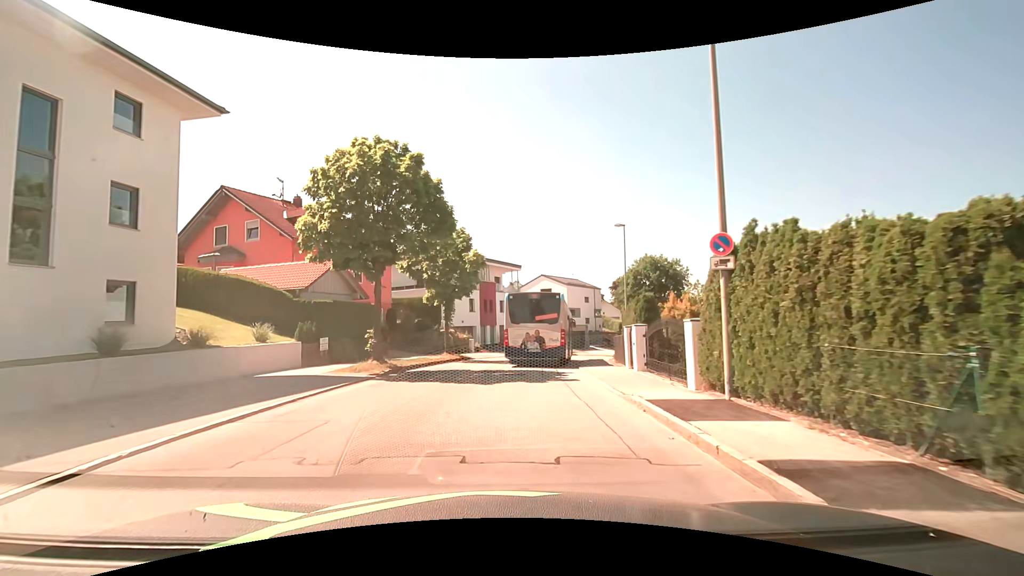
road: residential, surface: asphalt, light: Day
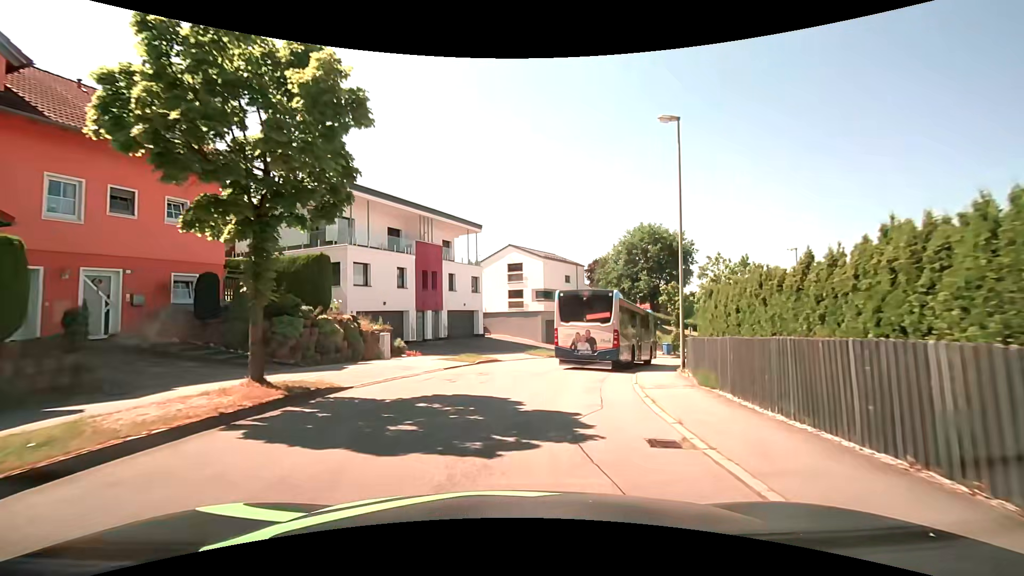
(+0.7, +18.4) m; +5°
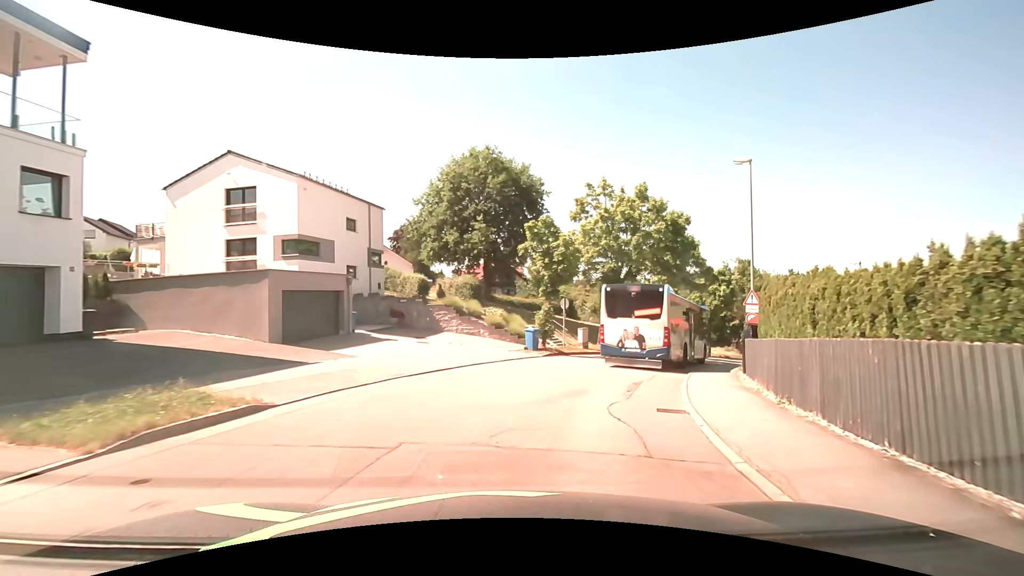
(+3.7, +23.0) m; +21°
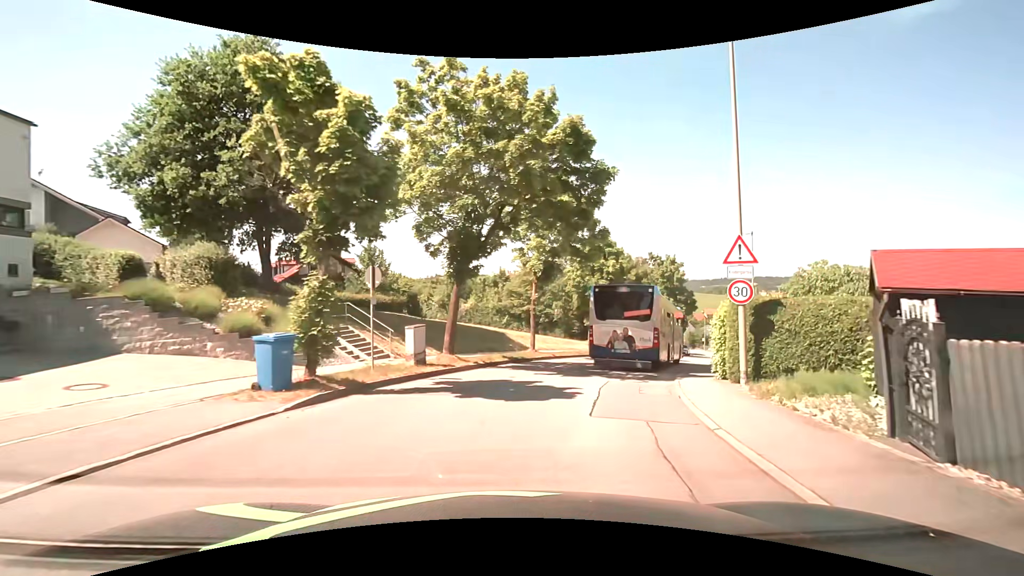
(+2.1, +13.7) m; +17°
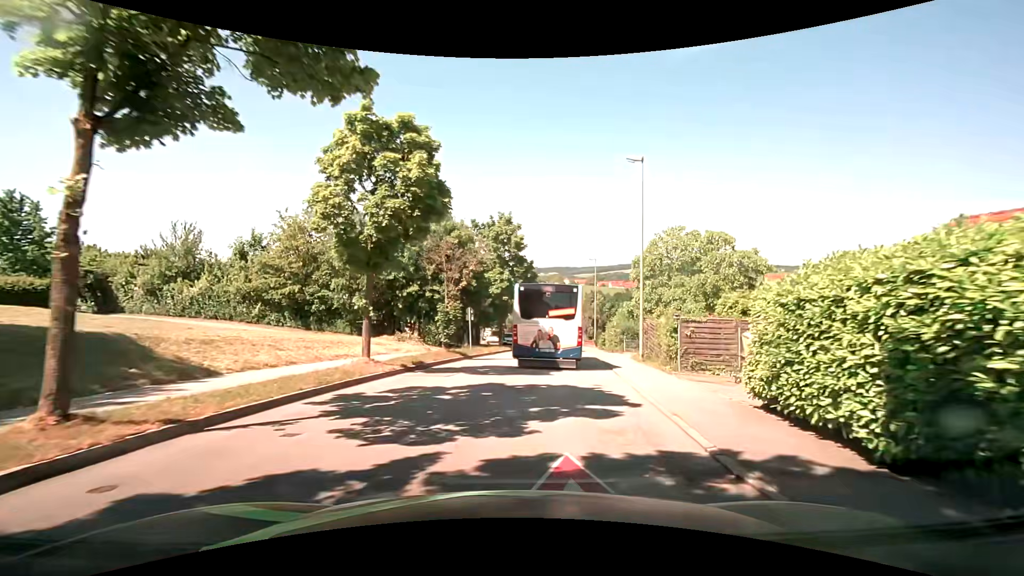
(+3.4, +17.7) m; +21°
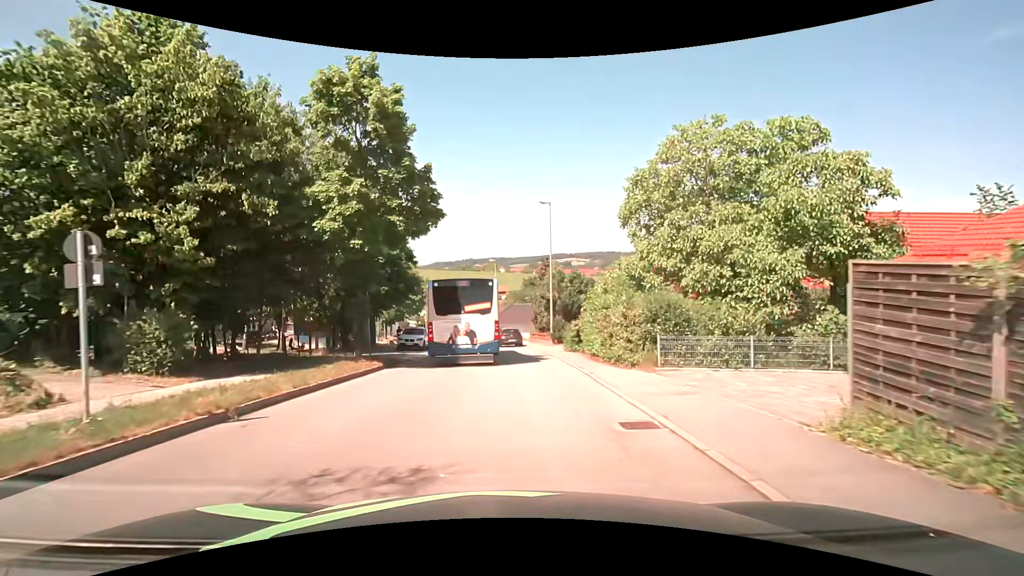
(+2.4, +21.9) m; +8°
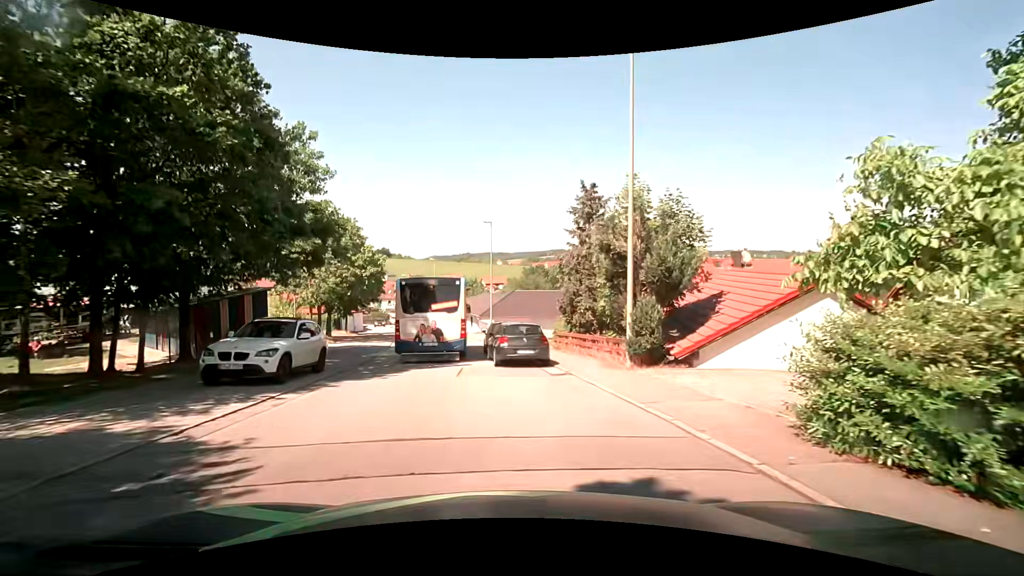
(-0.5, +20.9) m; 0°
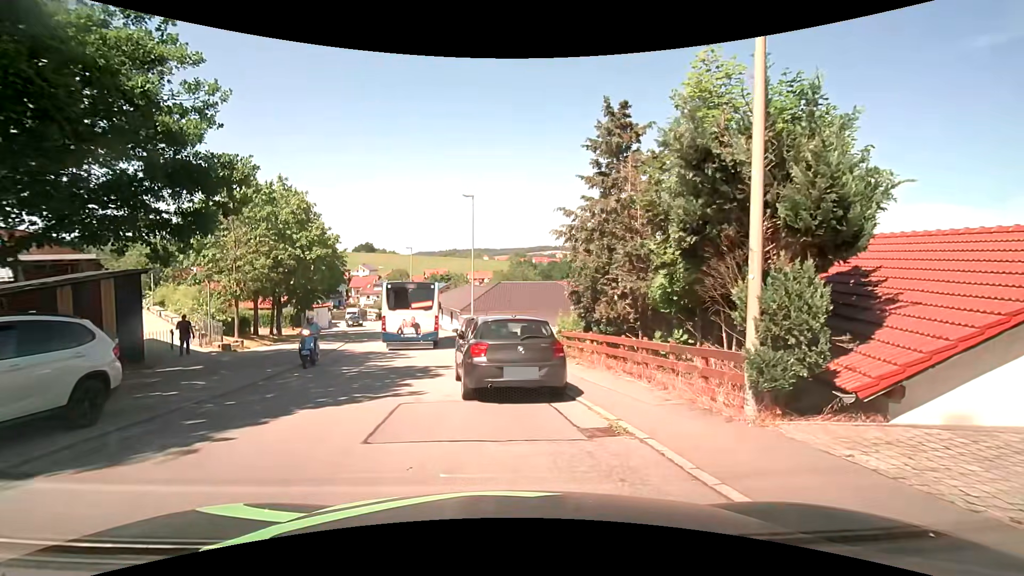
(+0.1, +7.2) m; +1°
(-2, +10) (-4, +19) (-6, +29) (-7, +39) (-10, +49) (-12, +58) (-16, +68) (-19, +77) (-22, +87) (-24, +97) m
